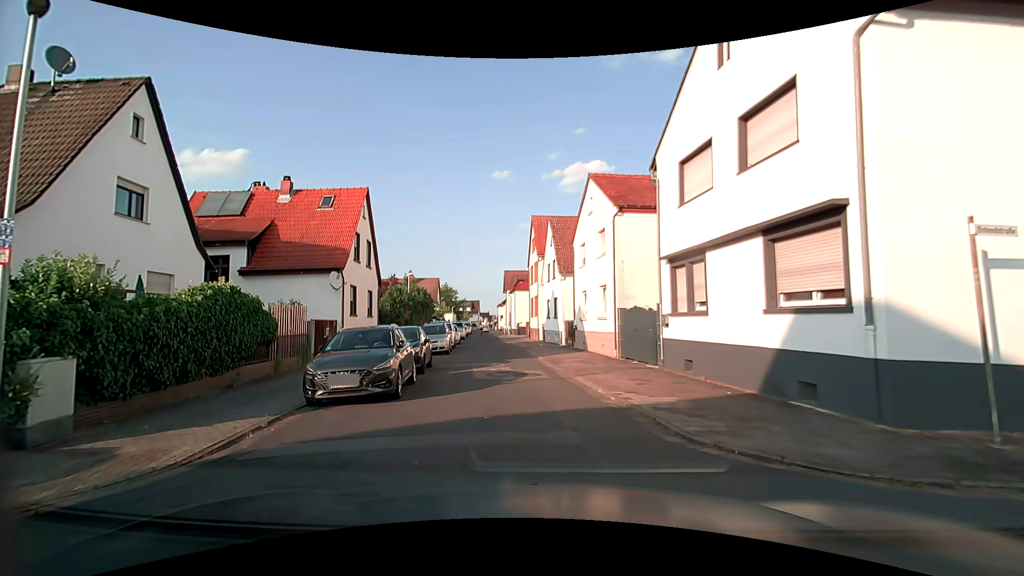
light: Day
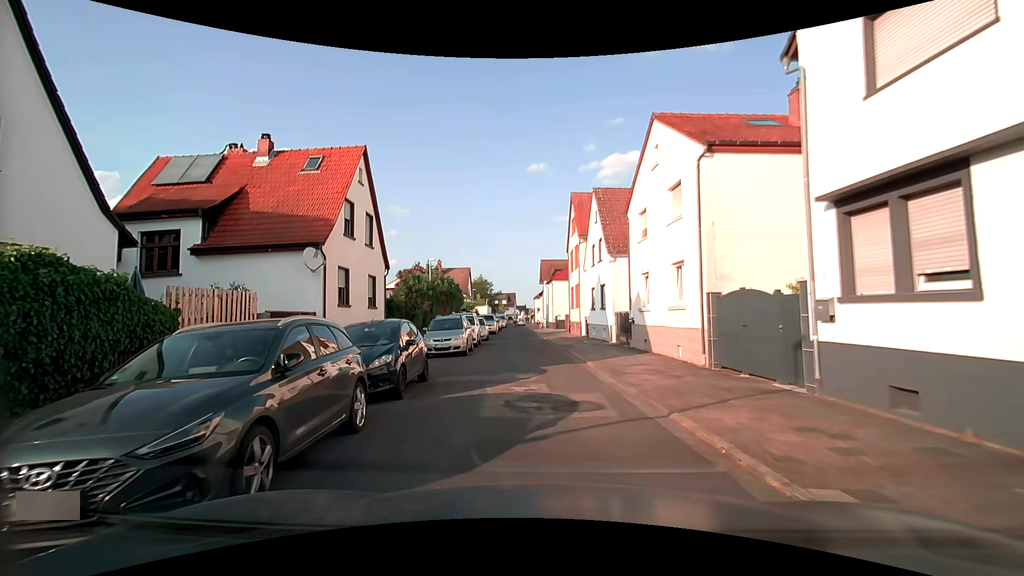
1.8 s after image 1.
(-0.2, +6.5) m; -4°
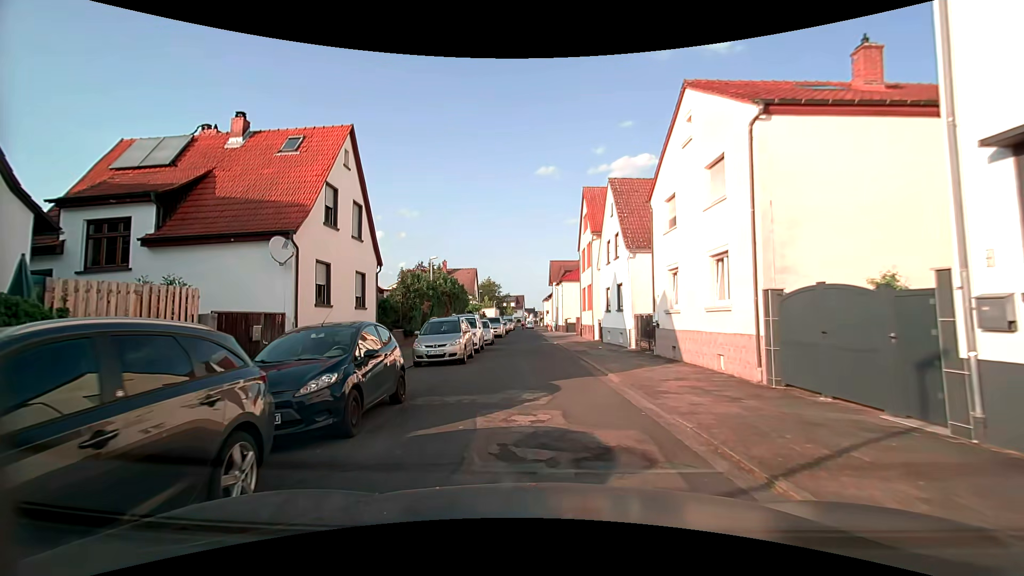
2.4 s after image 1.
(0.0, +2.9) m; -1°
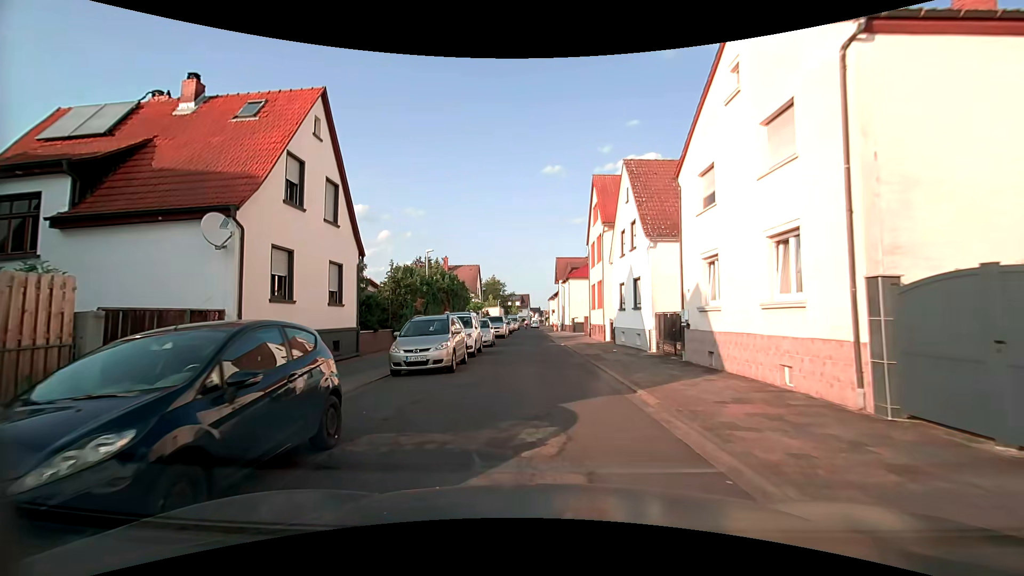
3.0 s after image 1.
(0.0, +3.3) m; -2°
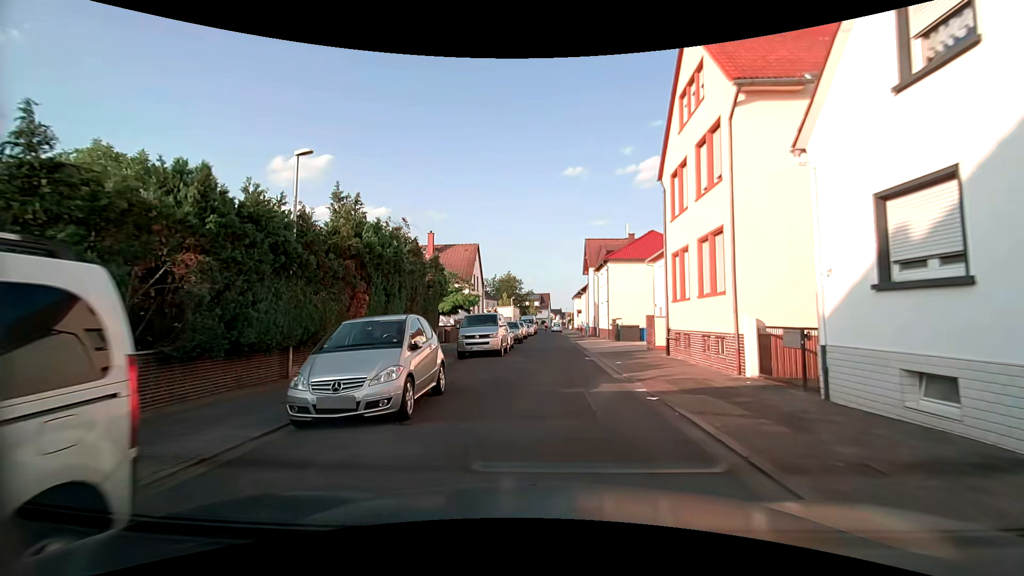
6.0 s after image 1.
(0.0, +20.3) m; -2°
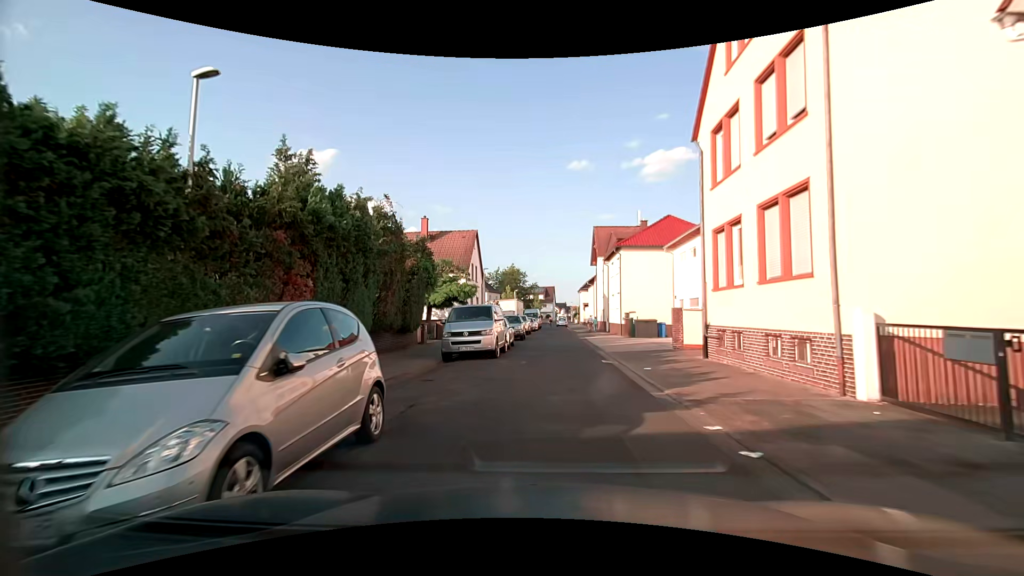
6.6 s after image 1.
(0.0, +4.3) m; +1°
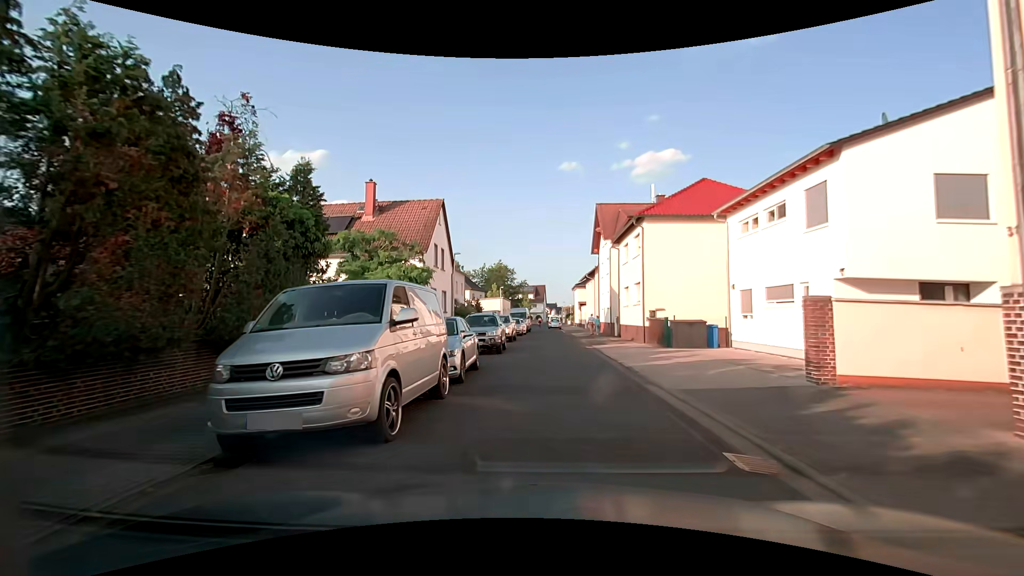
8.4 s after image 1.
(-0.2, +11.4) m; 0°
